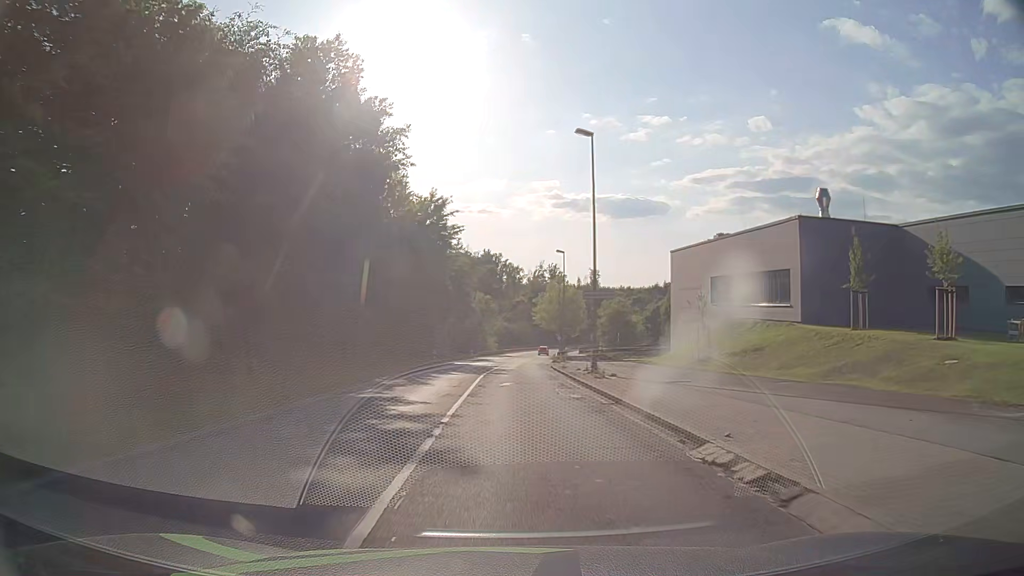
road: secondary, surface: asphalt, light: Day
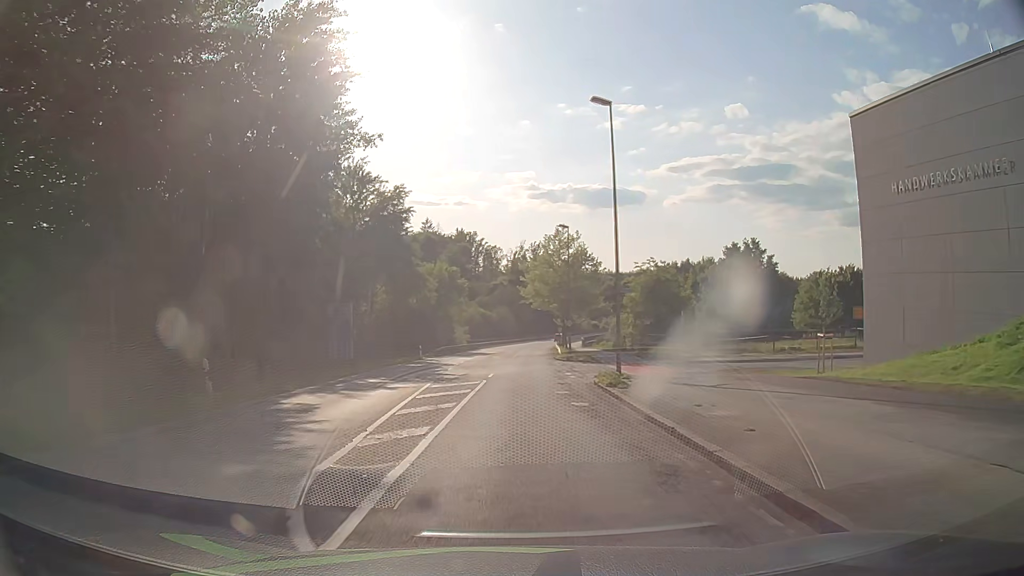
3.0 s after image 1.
(+0.4, +38.2) m; +2°
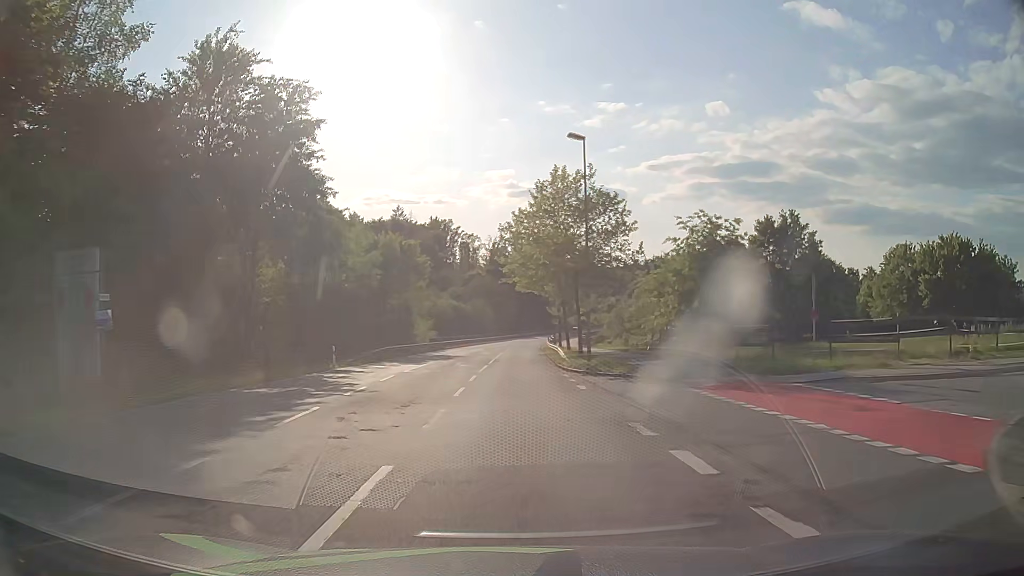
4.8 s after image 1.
(+0.3, +22.9) m; +1°
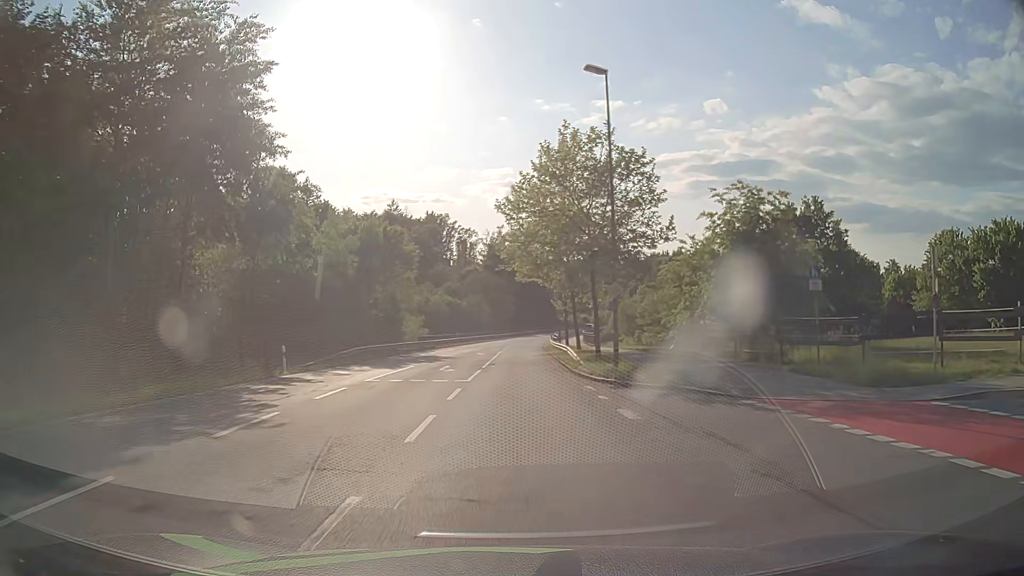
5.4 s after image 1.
(0.0, +7.6) m; 0°
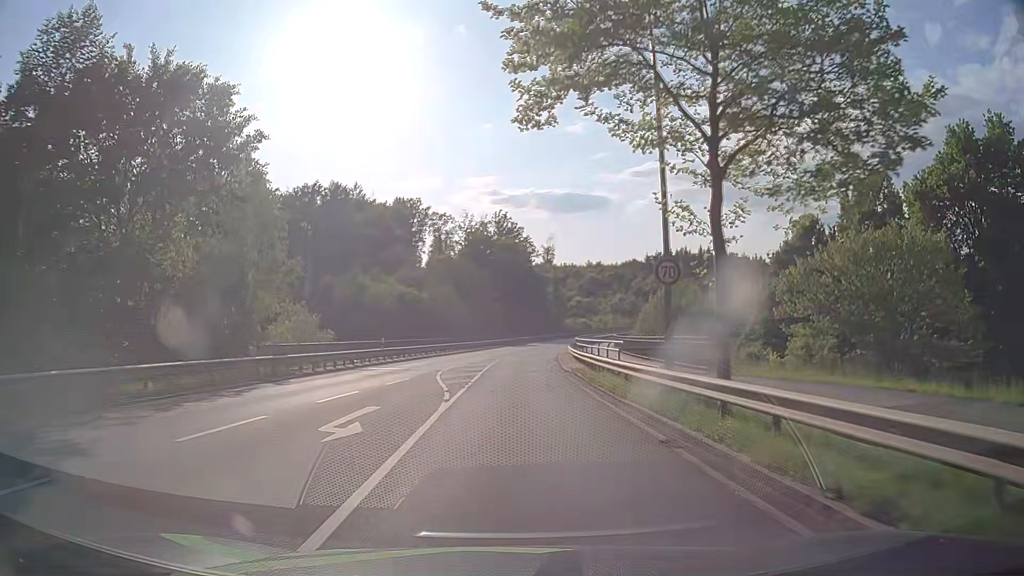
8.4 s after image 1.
(+0.6, +38.0) m; +2°
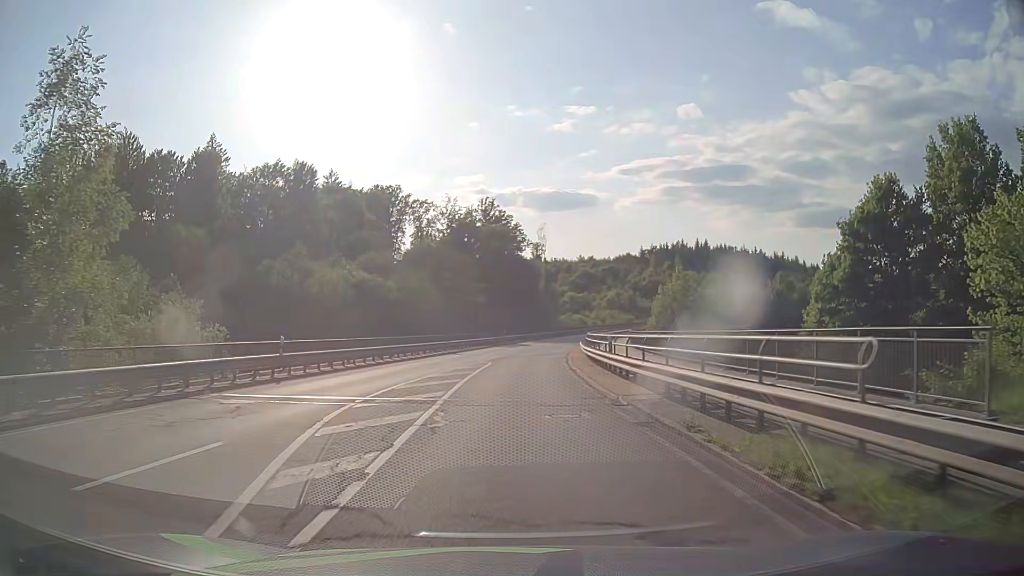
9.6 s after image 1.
(+0.1, +15.2) m; +1°
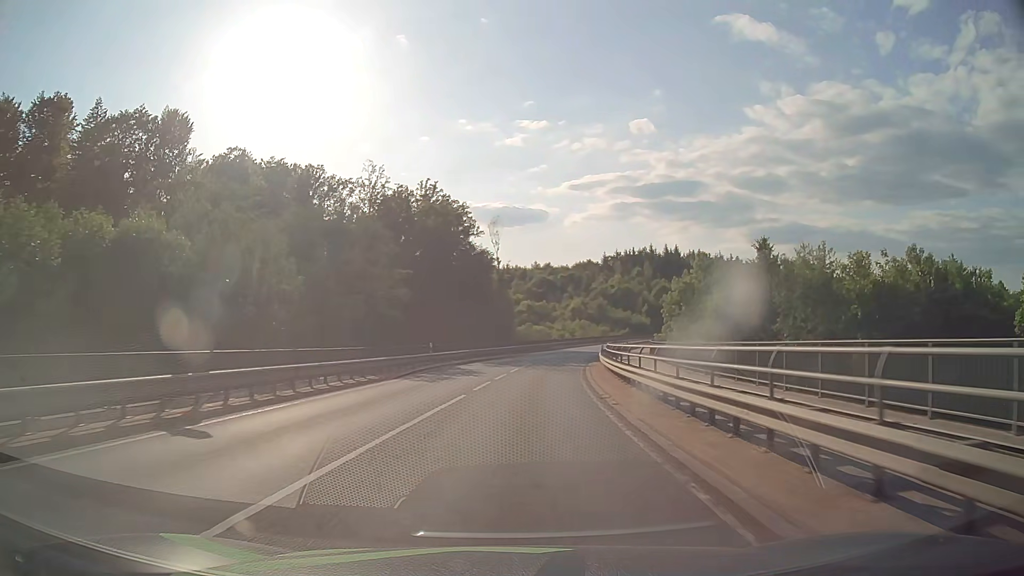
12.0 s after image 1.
(+0.8, +33.3) m; +4°
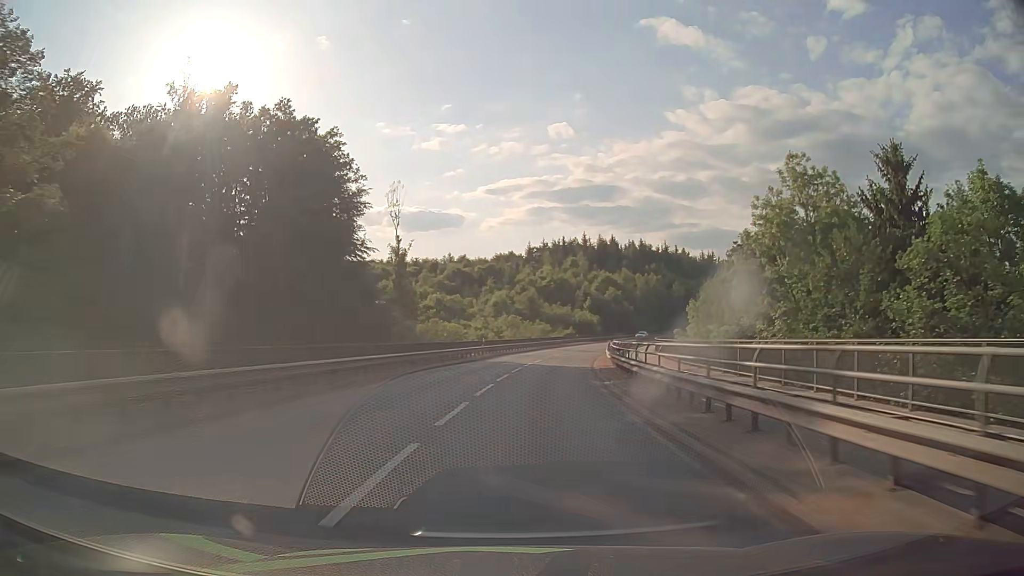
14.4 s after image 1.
(+2.4, +39.2) m; +7°
(0, +10) (+1, +20) (+2, +30) (+3, +40) (+5, +50) (+7, +60) (+9, +69) (+11, +79) (+14, +89) (+17, +98) m
